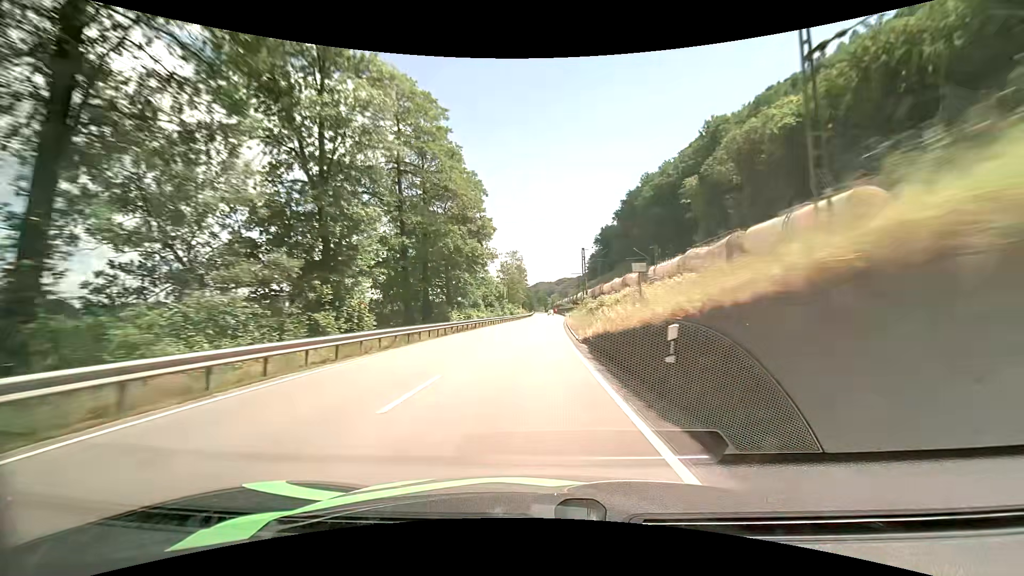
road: primary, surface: asphalt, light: Day
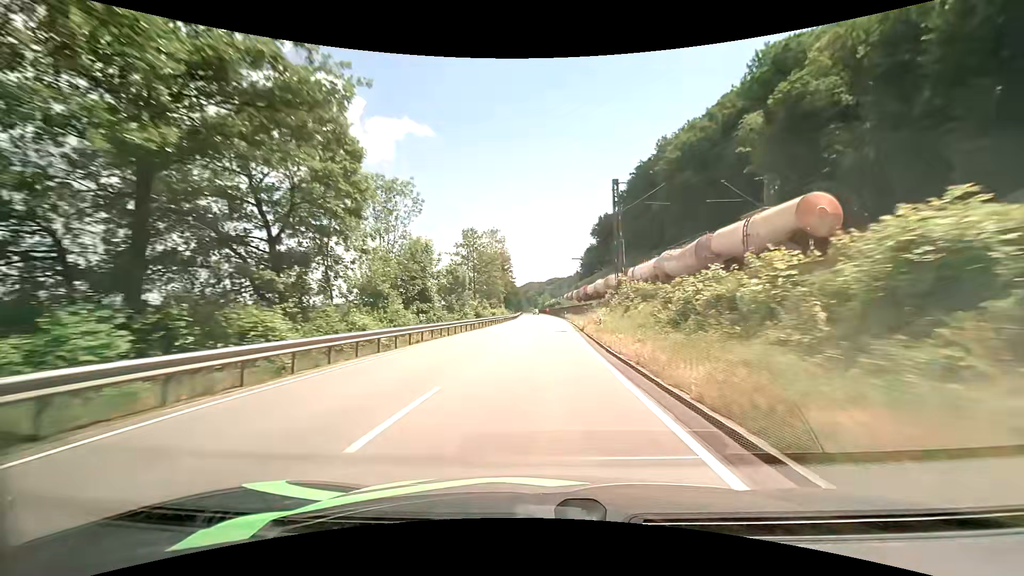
(+0.2, +37.4) m; +1°
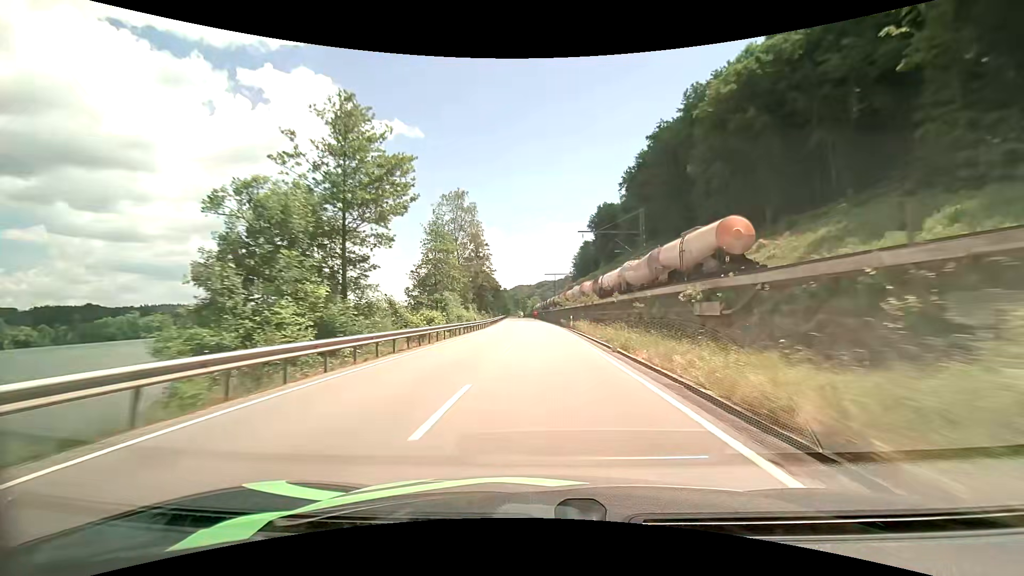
(+0.4, +35.0) m; +1°
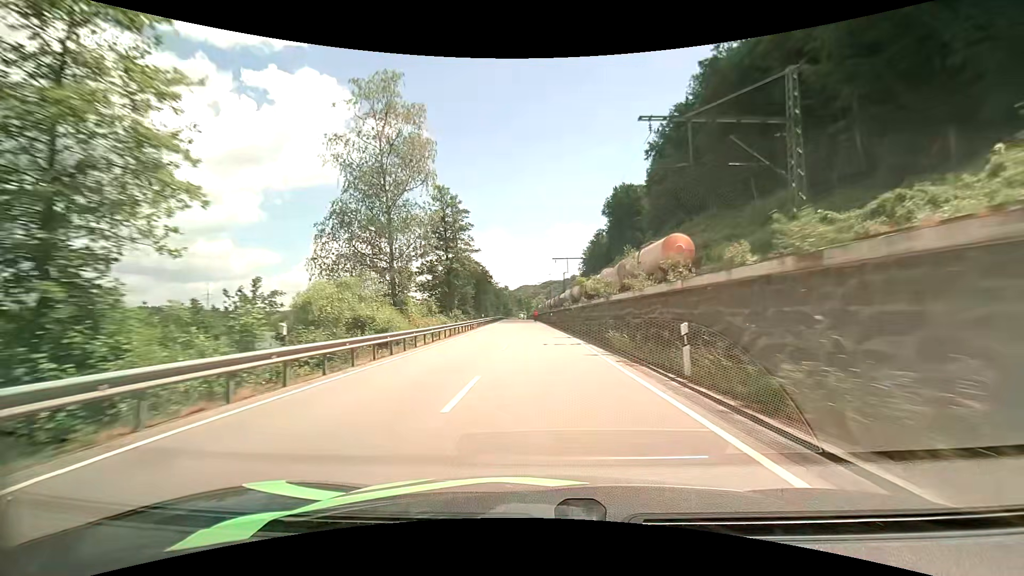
(+0.1, +34.2) m; -1°
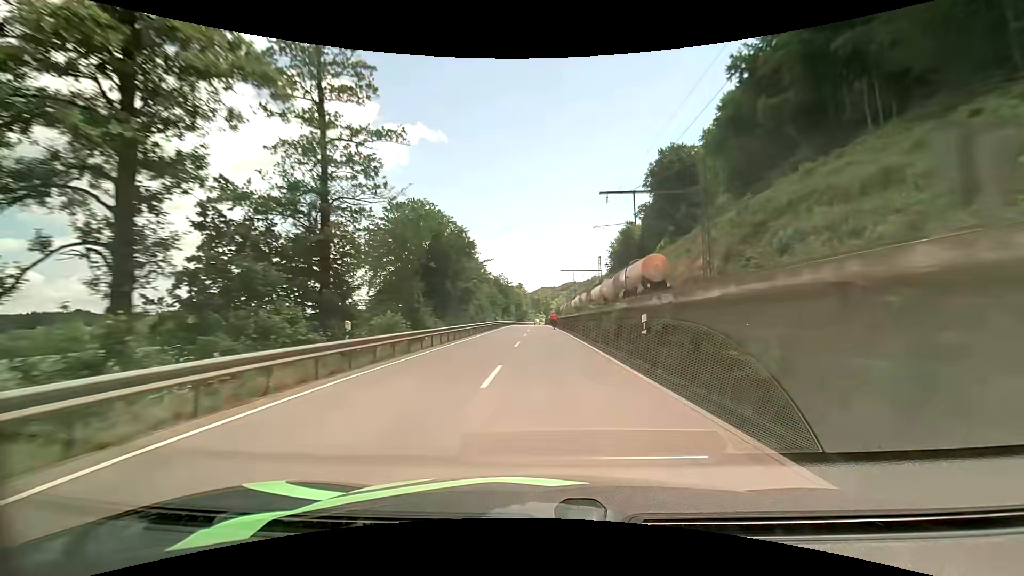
(-0.7, +45.6) m; -2°
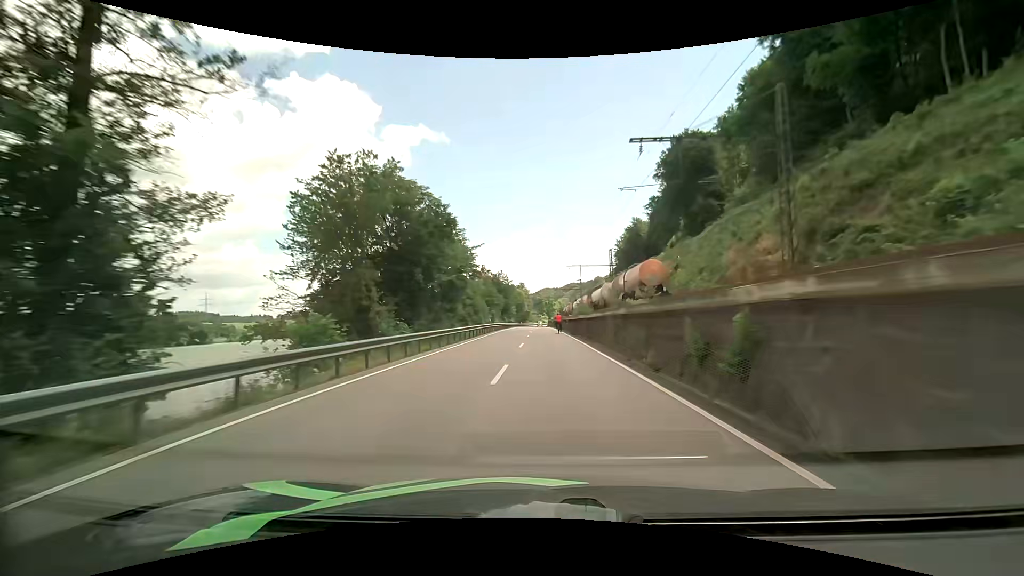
(0.0, +11.4) m; 0°
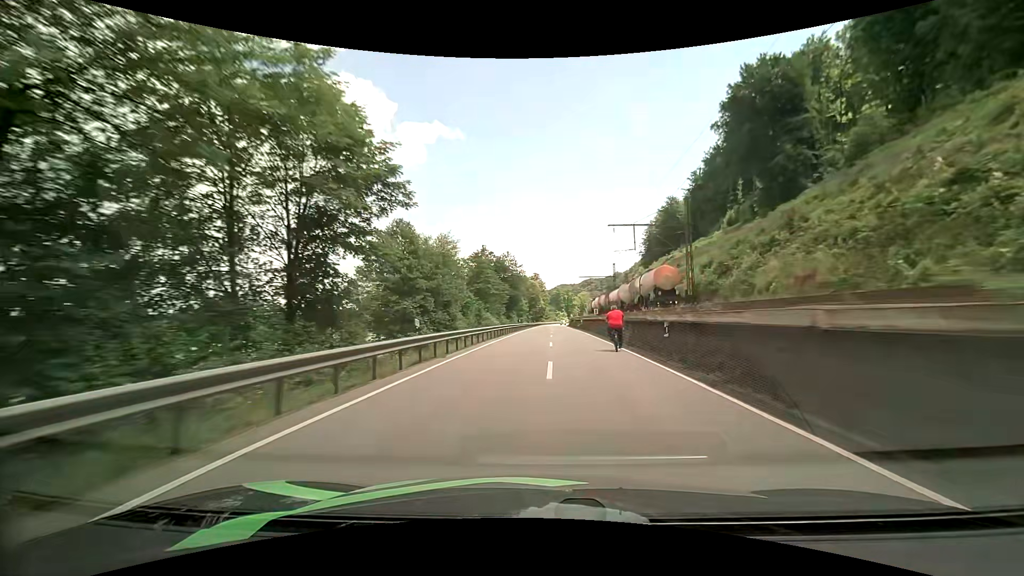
(-0.6, +35.2) m; -2°
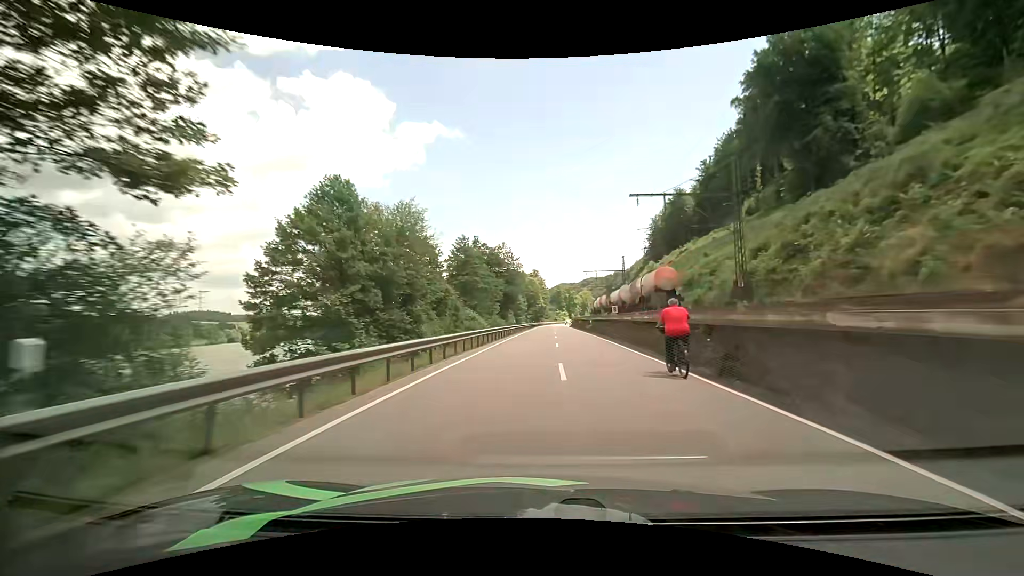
(0.0, +12.0) m; 0°
(0, +10) (0, +20) (+1, +30) (+1, +40) (+2, +50) (+2, +60) (+3, +70) (+4, +80) (+4, +90) (+5, +100) m
